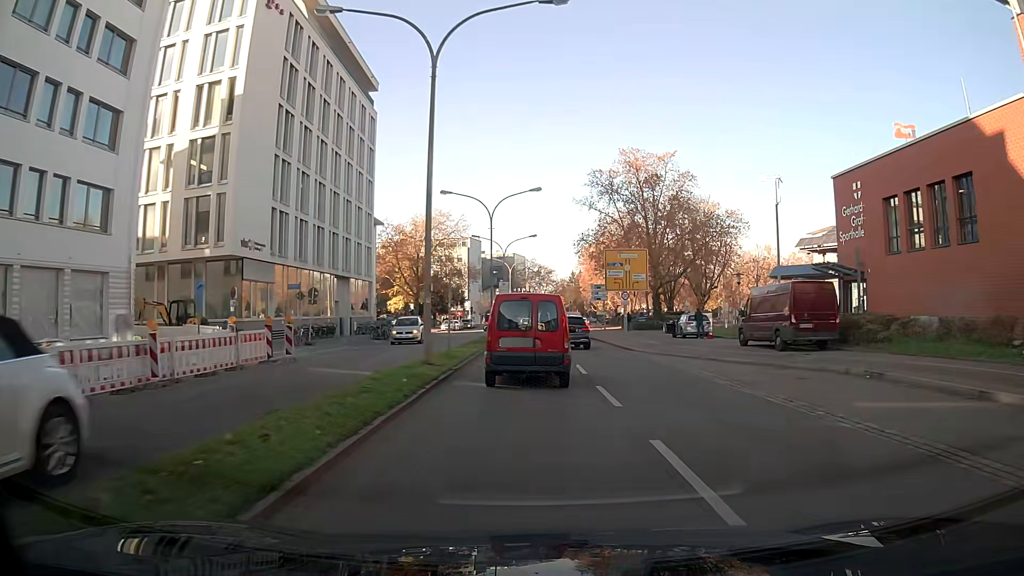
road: primary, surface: asphalt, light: Day
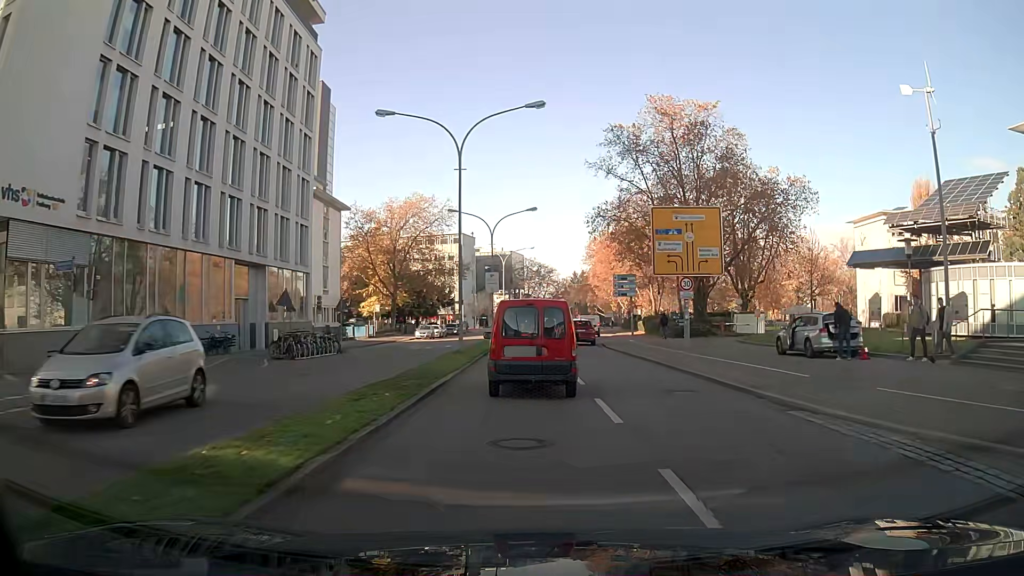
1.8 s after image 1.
(0.0, +19.2) m; 0°
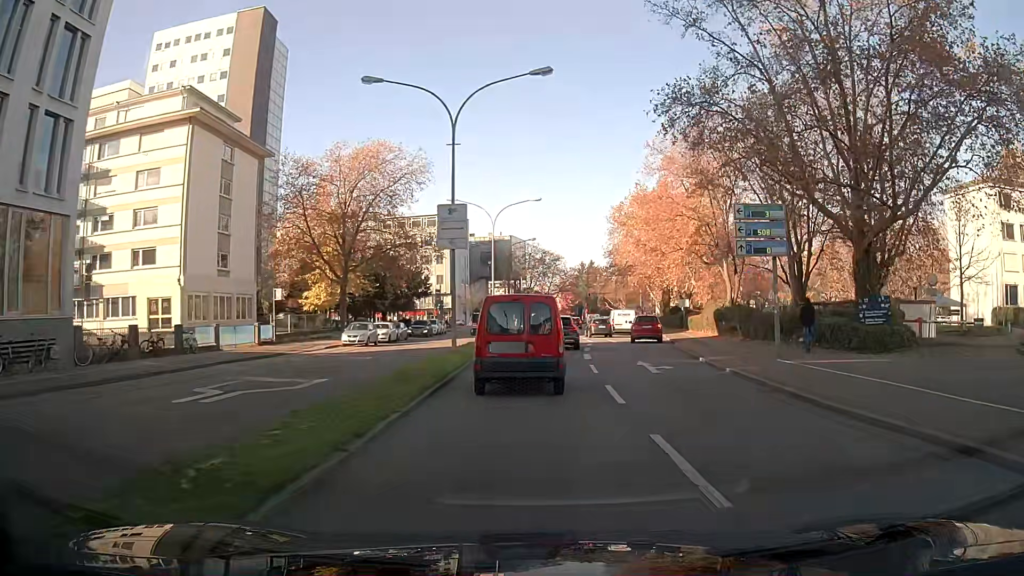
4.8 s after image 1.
(-0.3, +28.4) m; 0°
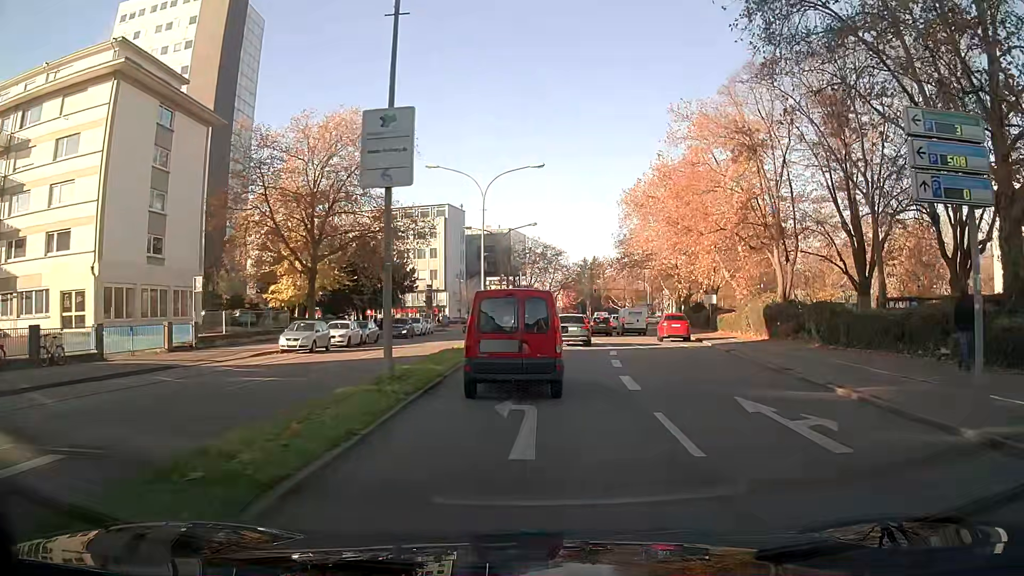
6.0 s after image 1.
(0.0, +10.4) m; 0°
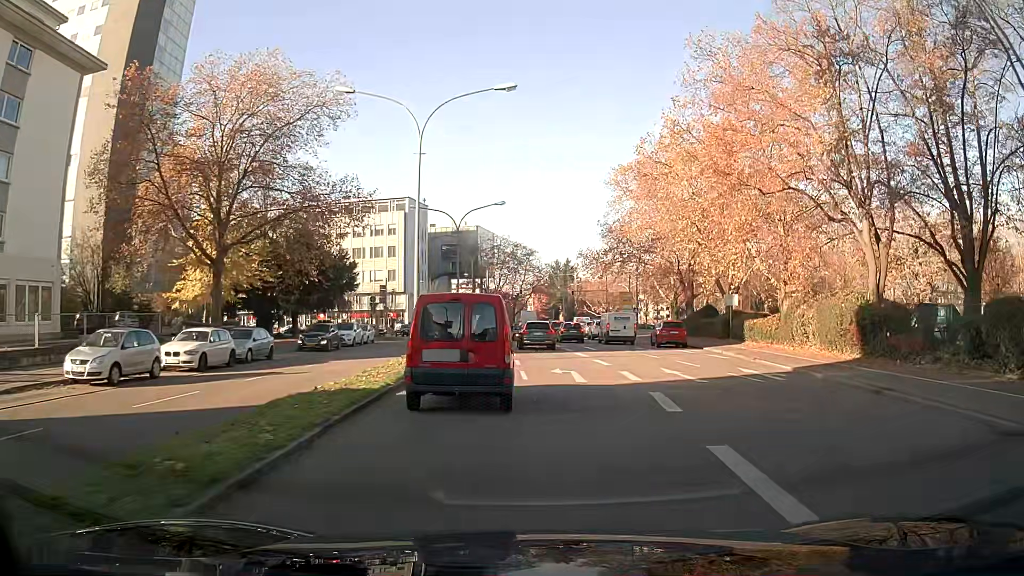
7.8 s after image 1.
(+0.4, +14.1) m; +3°
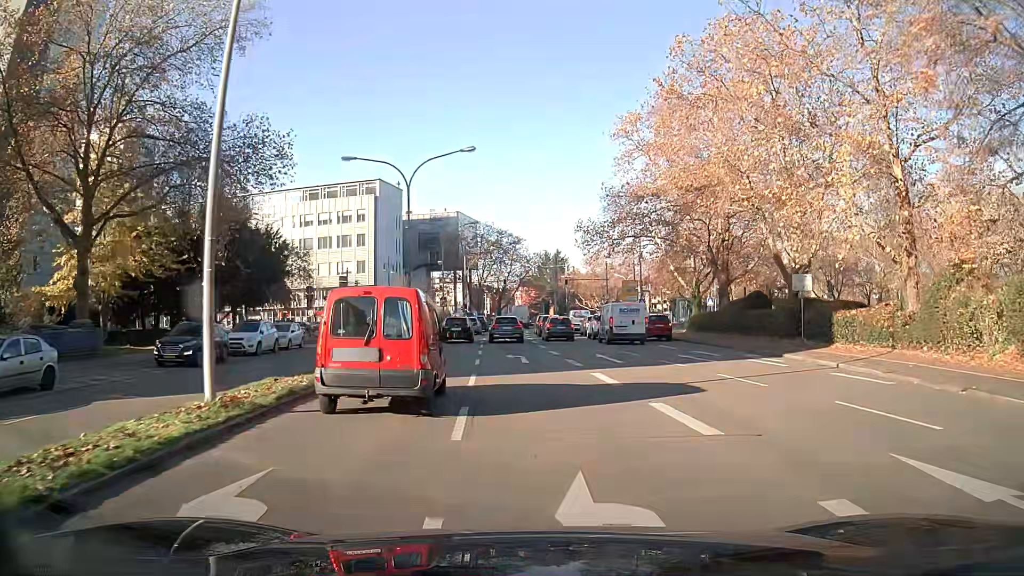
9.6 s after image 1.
(+0.2, +14.9) m; 0°
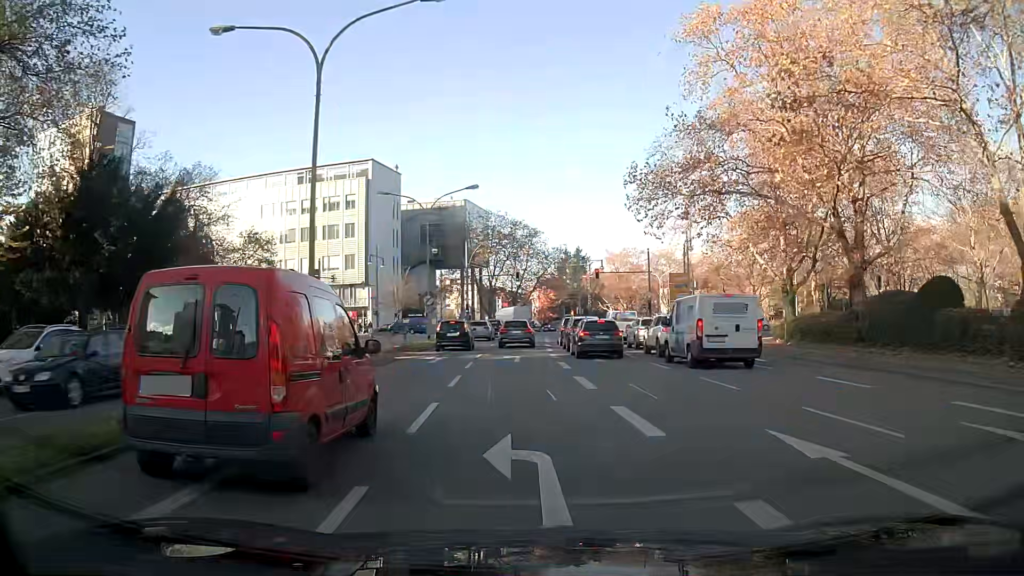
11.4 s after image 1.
(-0.2, +17.9) m; -1°
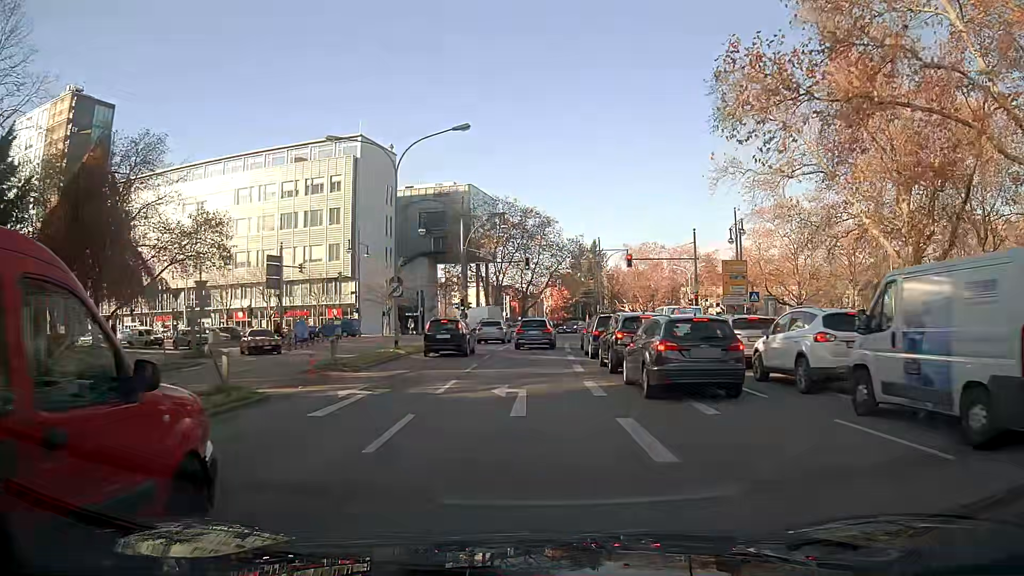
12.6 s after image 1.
(-0.1, +13.6) m; -1°
(0, +10) (0, +20) (0, +30) (+1, +40) (+1, +50) (-1, +60) (-8, +66) (-18, +69) (-27, +71) (-37, +73) m
